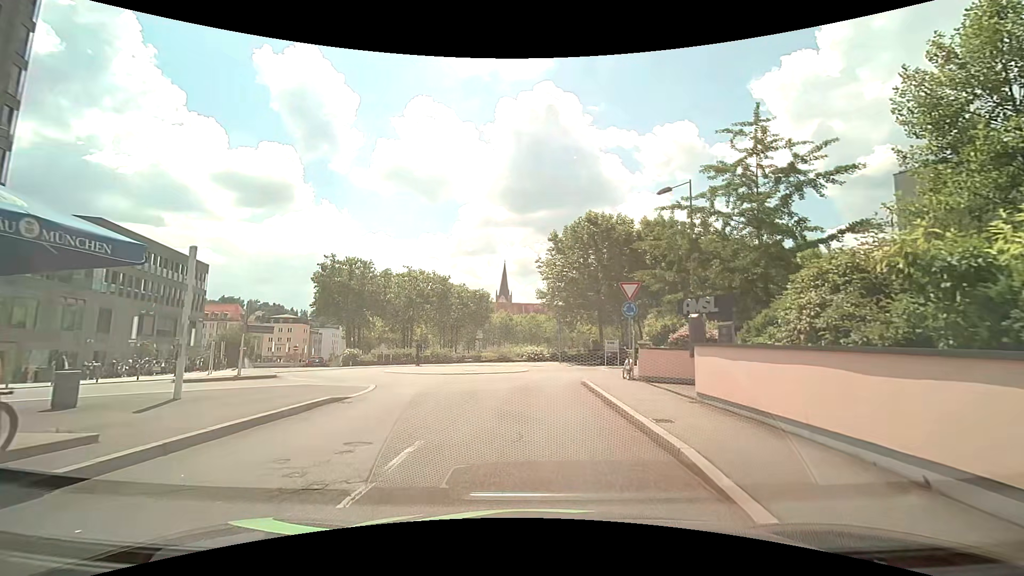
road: residential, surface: asphalt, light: Day
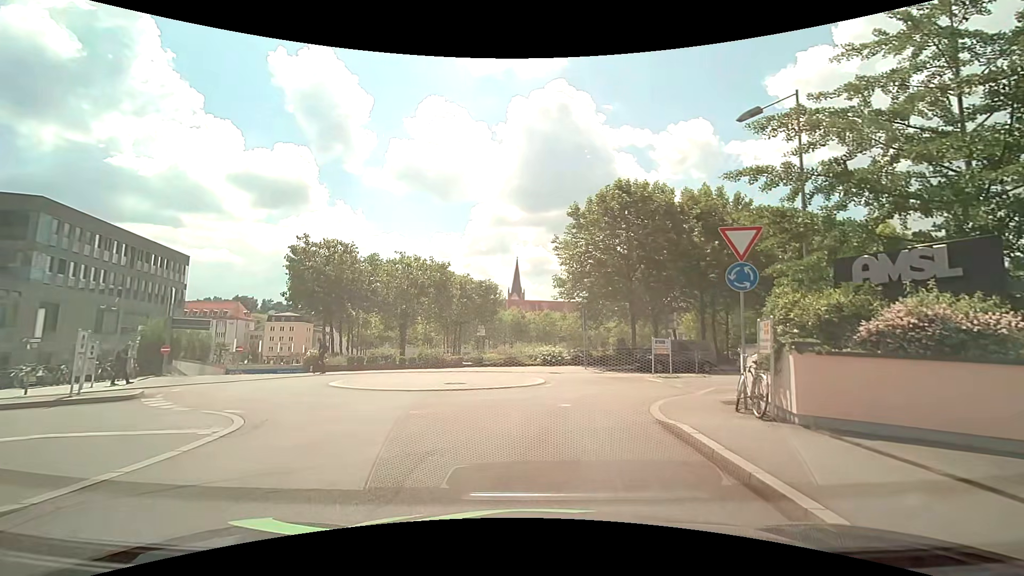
(-0.3, +9.0) m; -2°
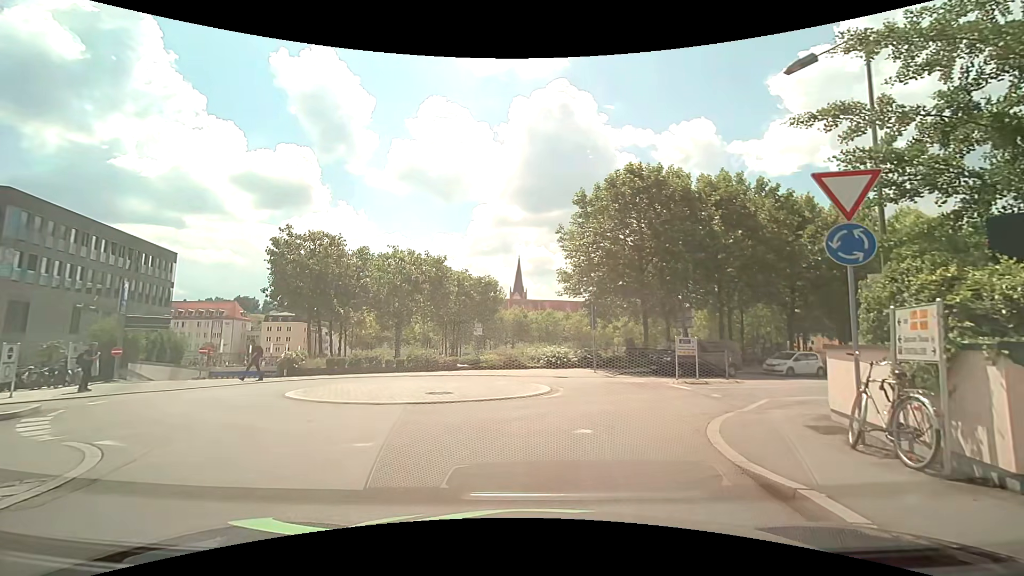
(-0.1, +3.3) m; -2°
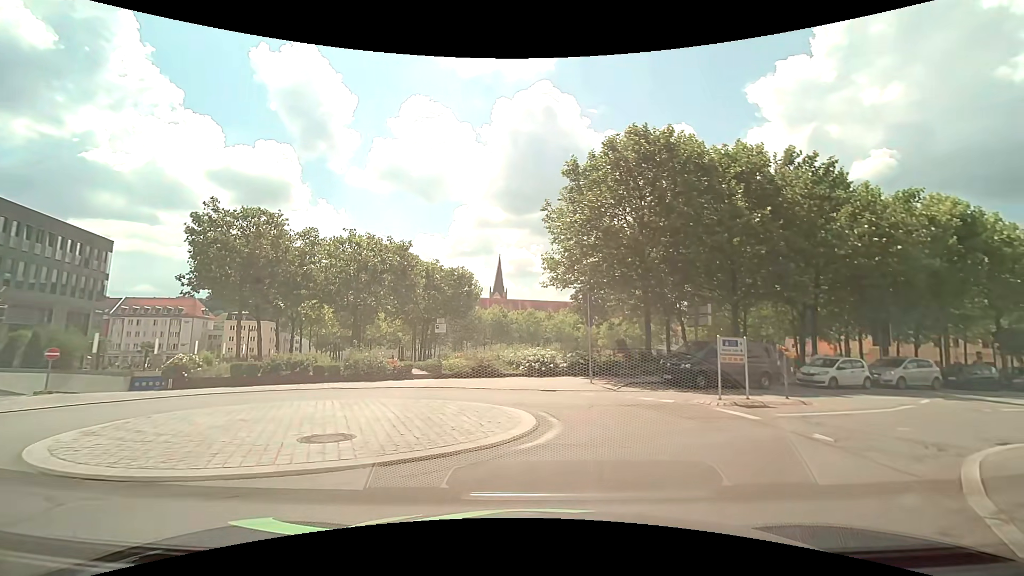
(+0.1, +6.5) m; +3°
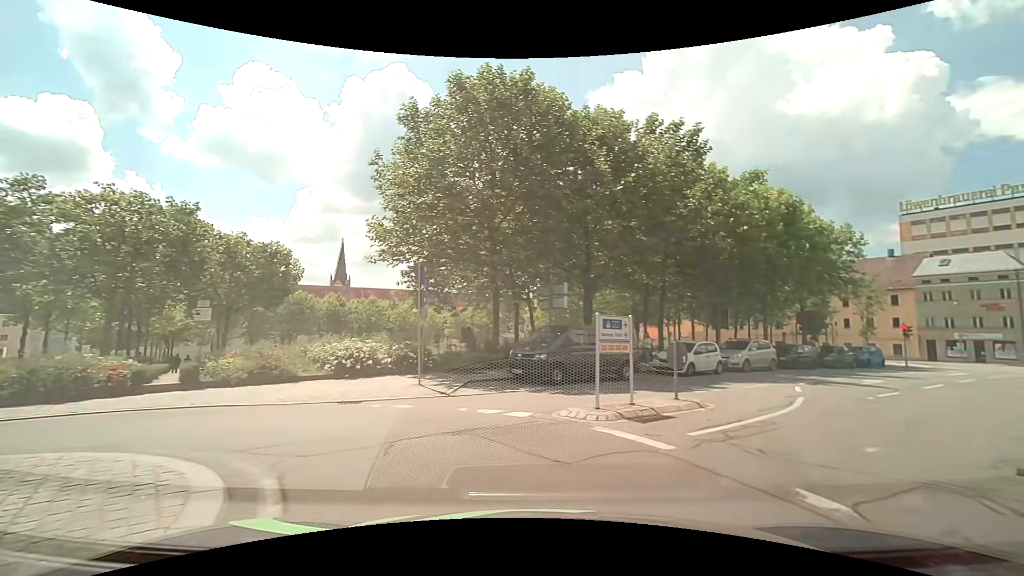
(+0.6, +5.5) m; +17°
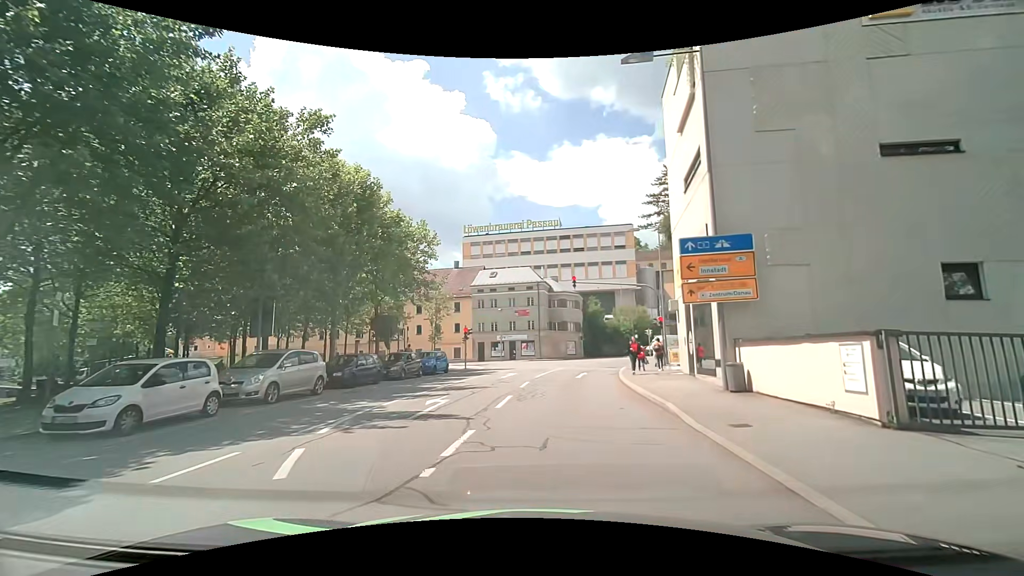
(+4.3, +9.2) m; +44°
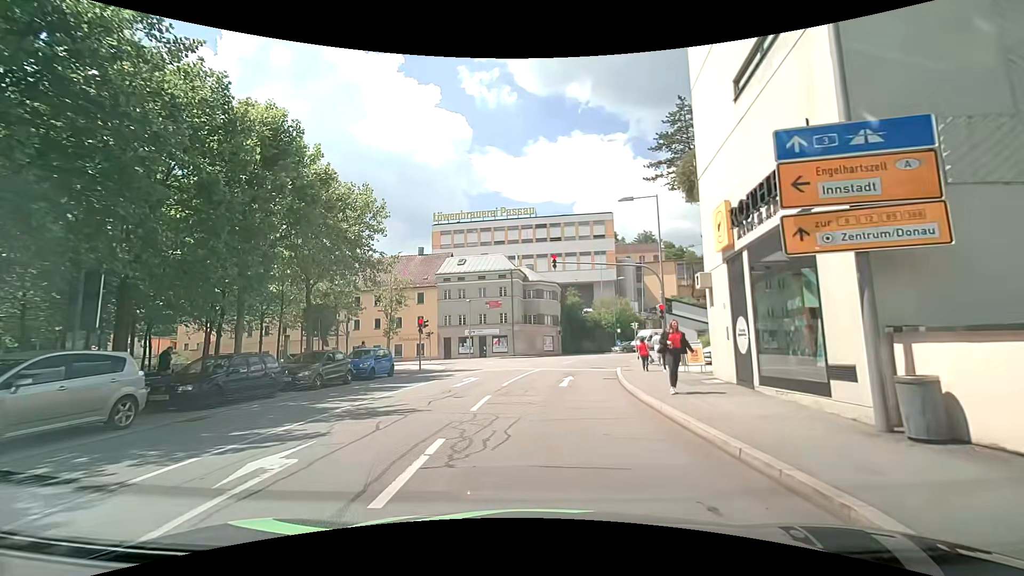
(+0.1, +7.2) m; +2°
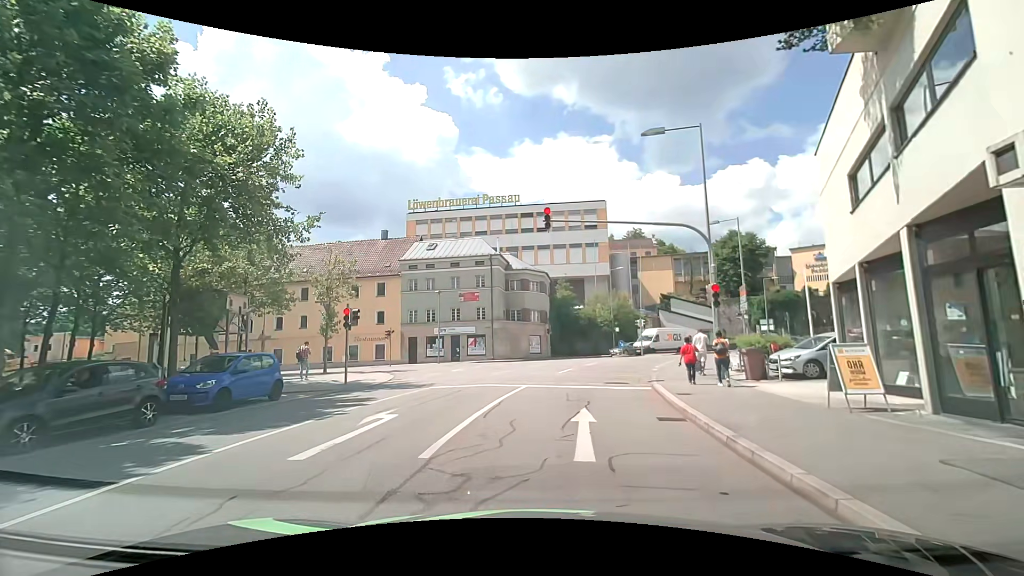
(+0.1, +10.0) m; +2°
